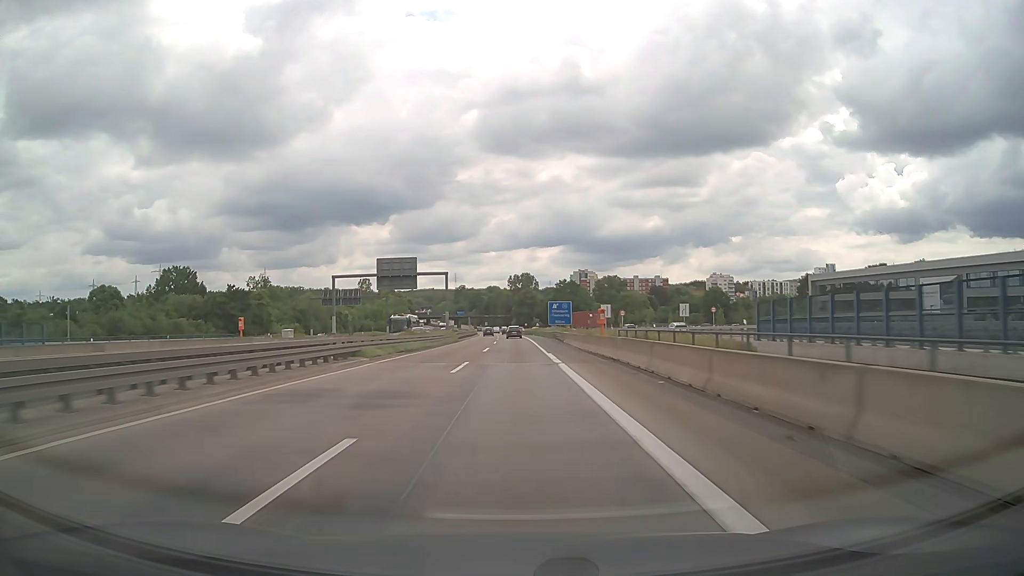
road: motorway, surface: asphalt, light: Day
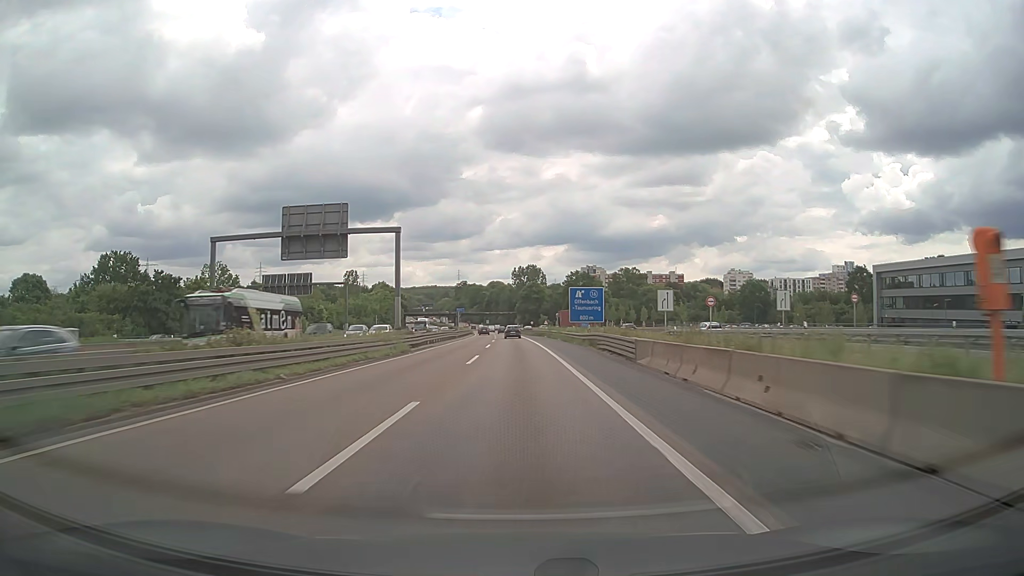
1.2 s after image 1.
(-0.1, +32.4) m; -1°
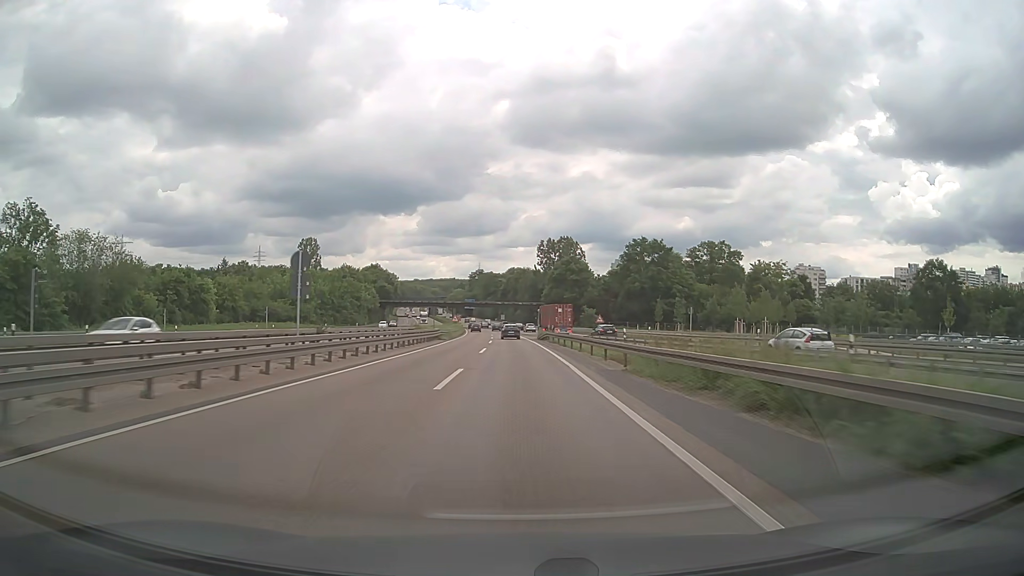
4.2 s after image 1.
(-0.6, +80.7) m; -2°
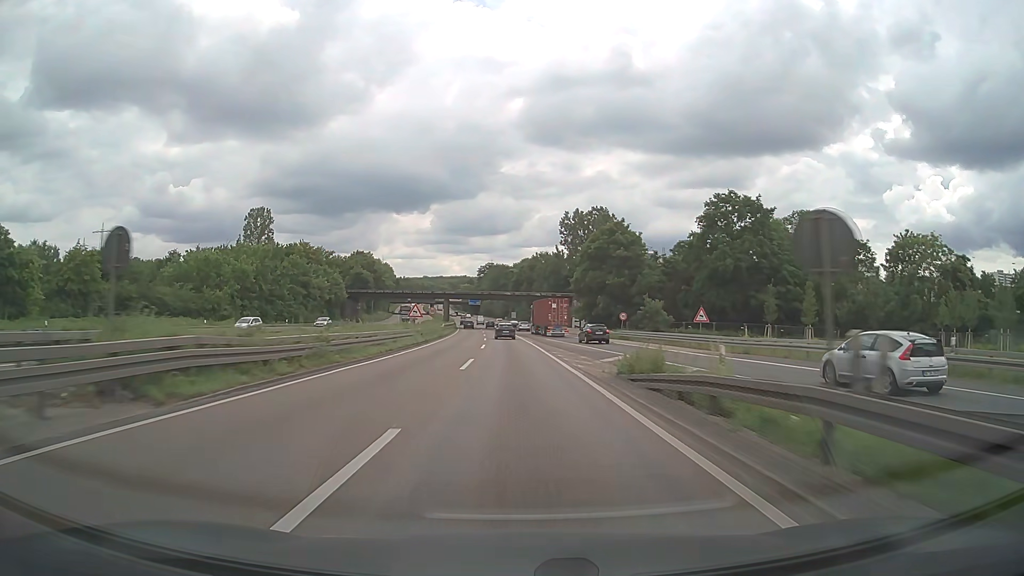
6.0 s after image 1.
(-0.5, +47.5) m; -1°
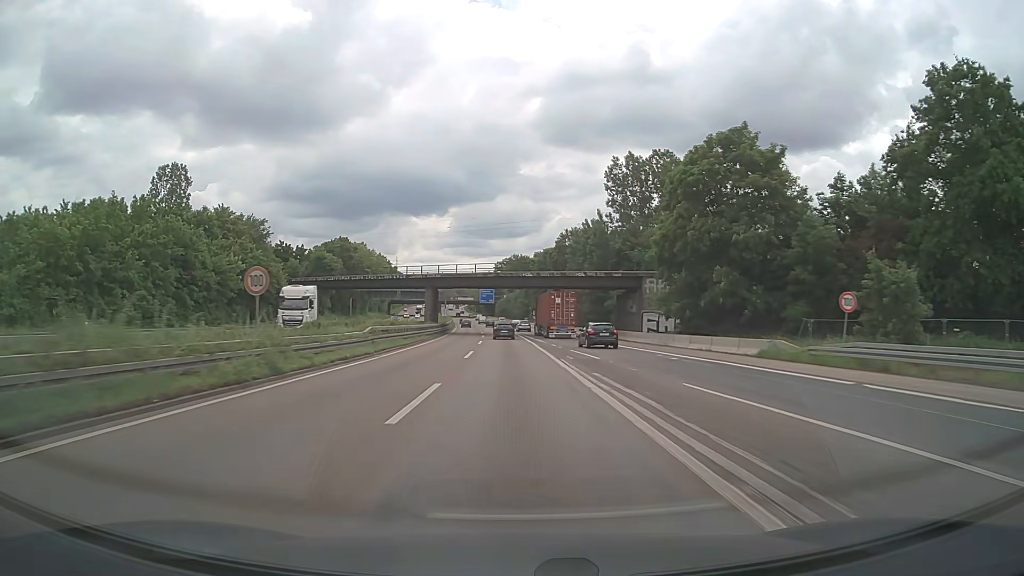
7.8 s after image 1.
(-0.7, +46.6) m; -2°
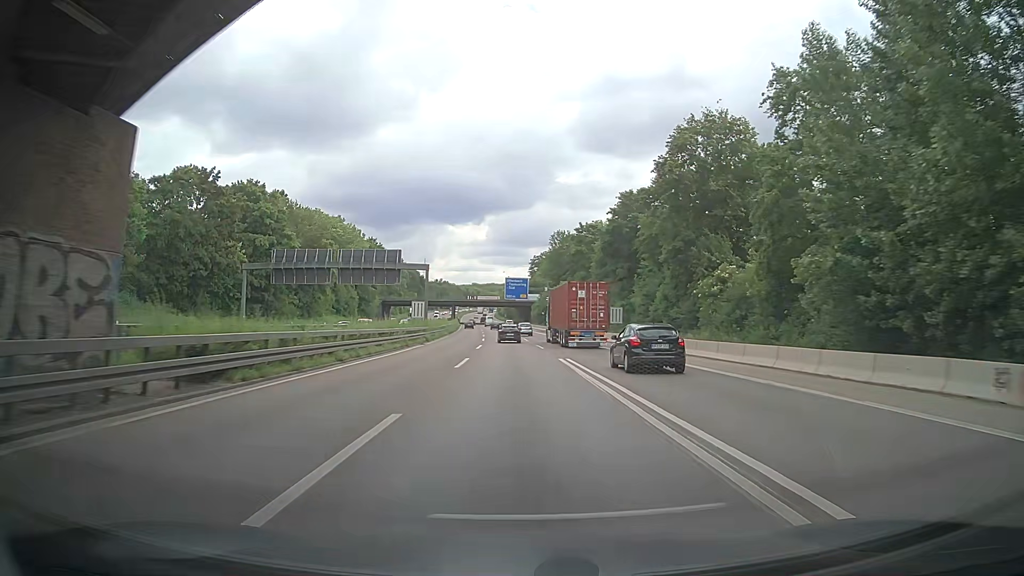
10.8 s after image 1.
(-2.1, +76.2) m; -3°
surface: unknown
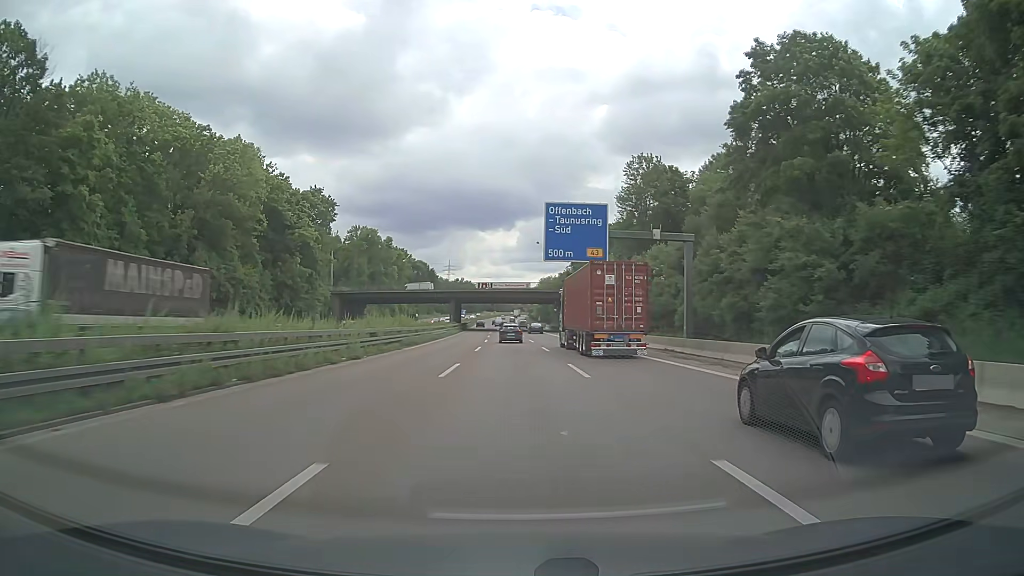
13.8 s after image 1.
(-1.4, +75.6) m; -3°
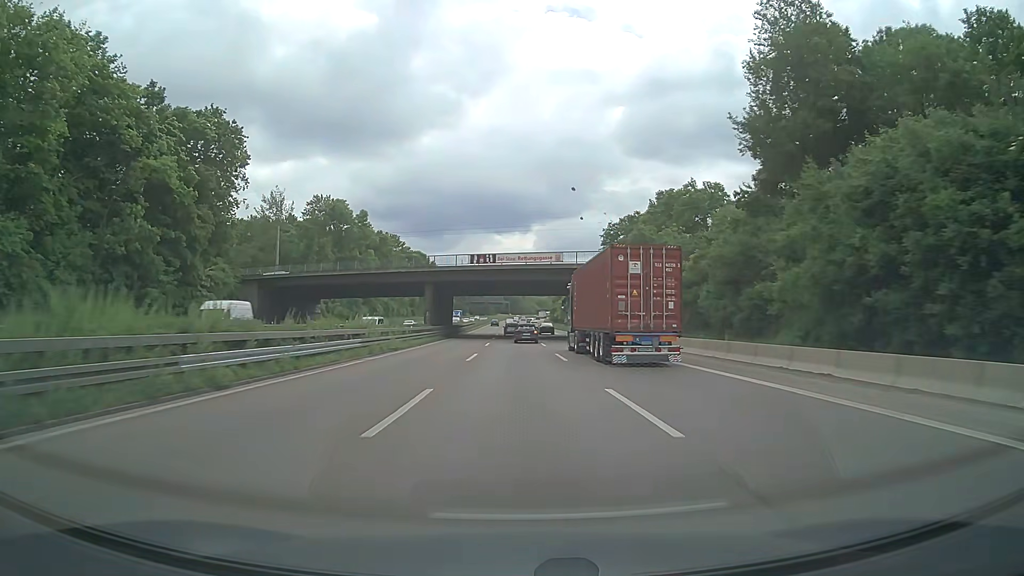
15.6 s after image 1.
(-0.4, +45.6) m; -1°
(0, +10) (0, +20) (0, +30) (0, +40) (0, +50) (-1, +60) (-1, +70) (-1, +80) (-2, +90) (-2, +100) m
